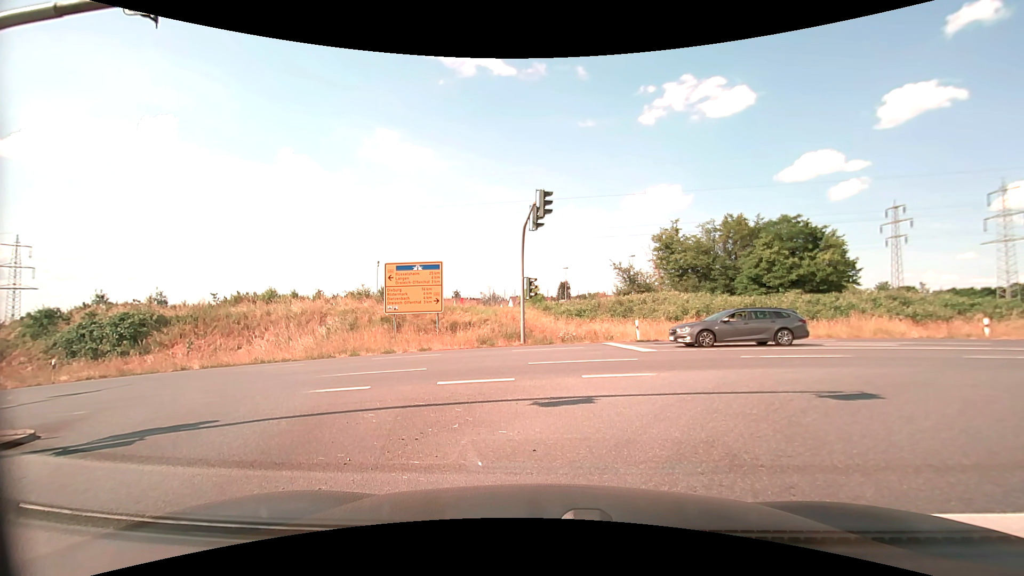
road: secondary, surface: asphalt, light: Day
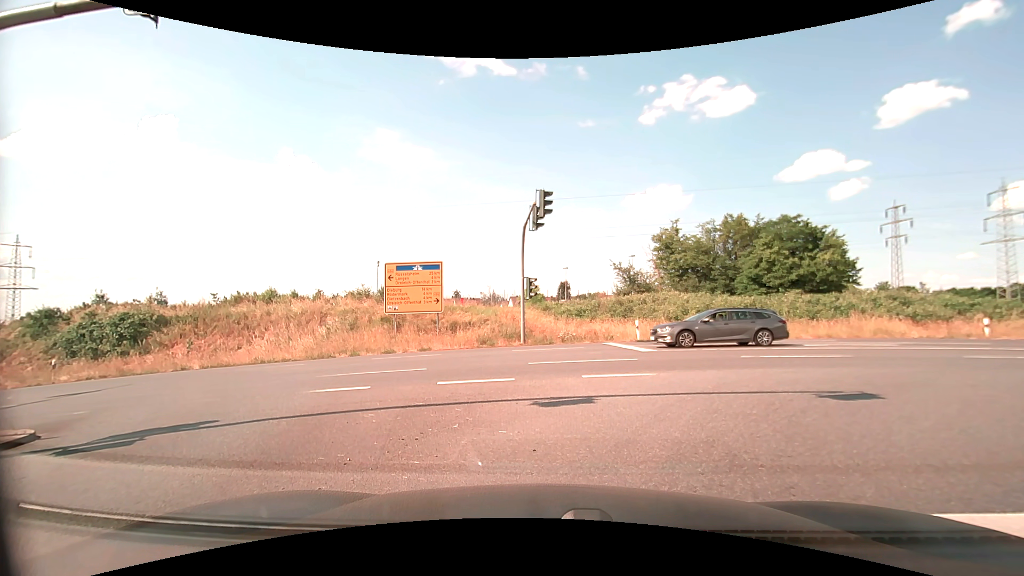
(0.0, 0.0) m; 0°
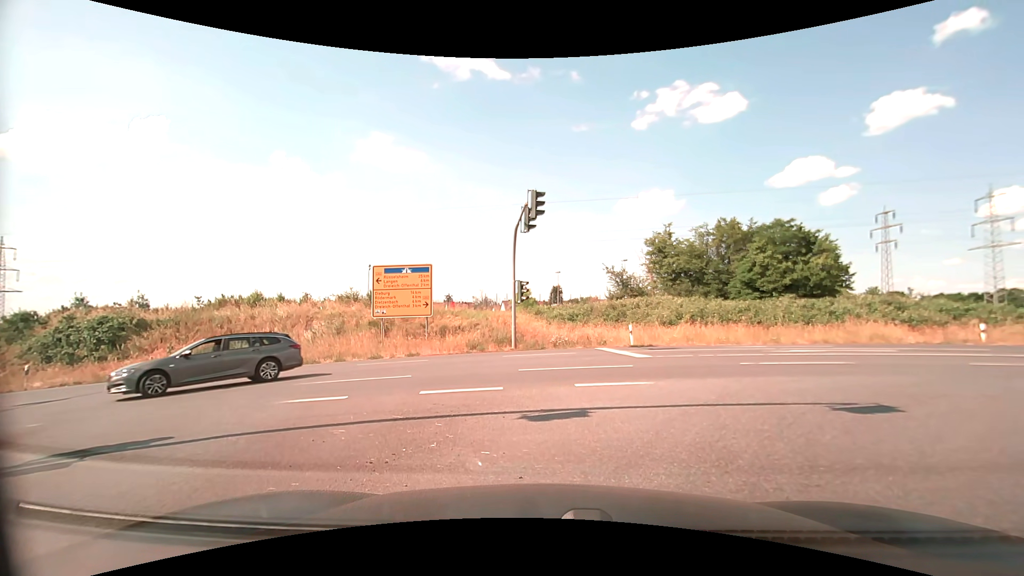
(0.0, +0.7) m; 0°
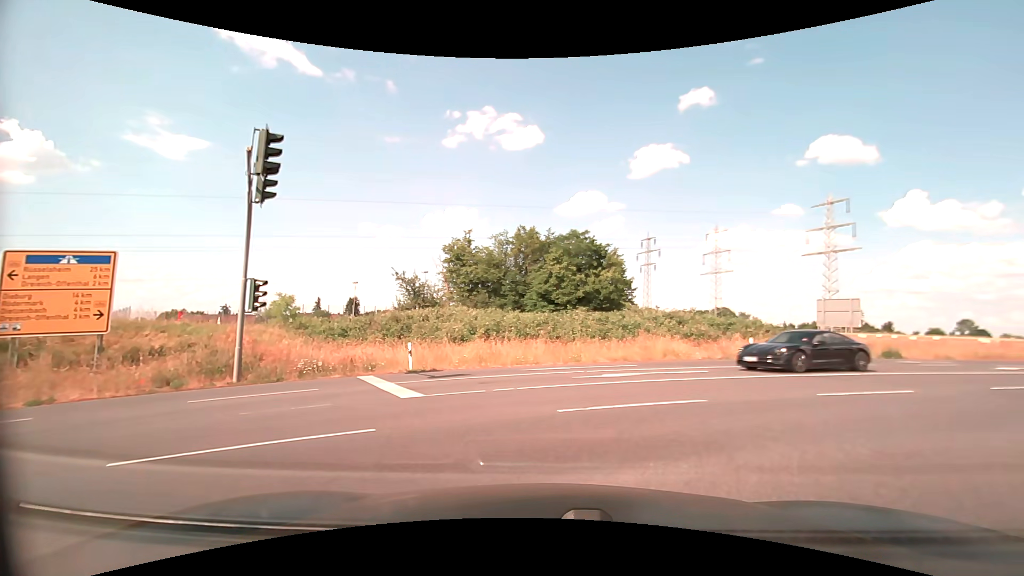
(+1.2, +6.8) m; +22°
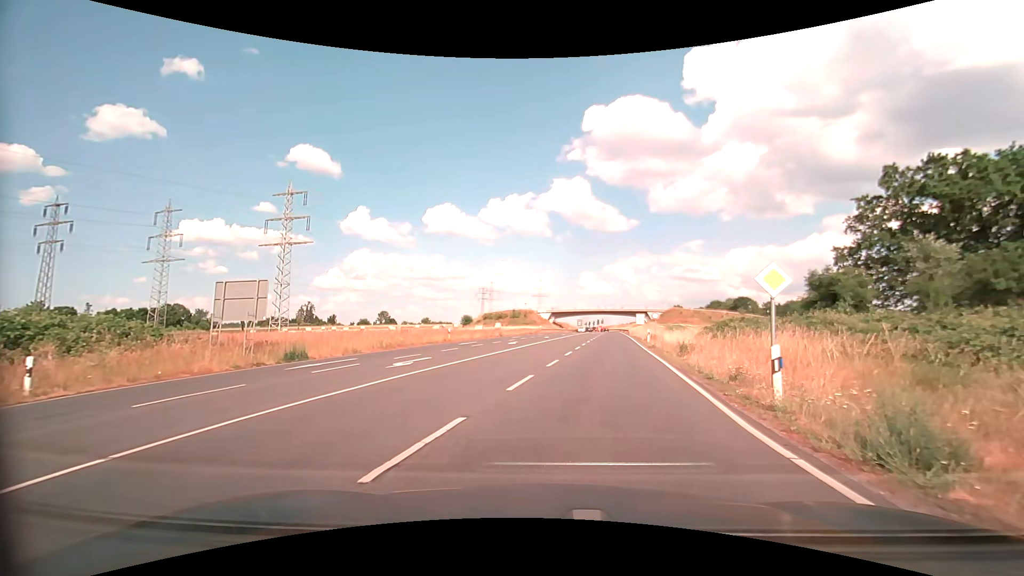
(+7.0, +11.0) m; +57°
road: primary
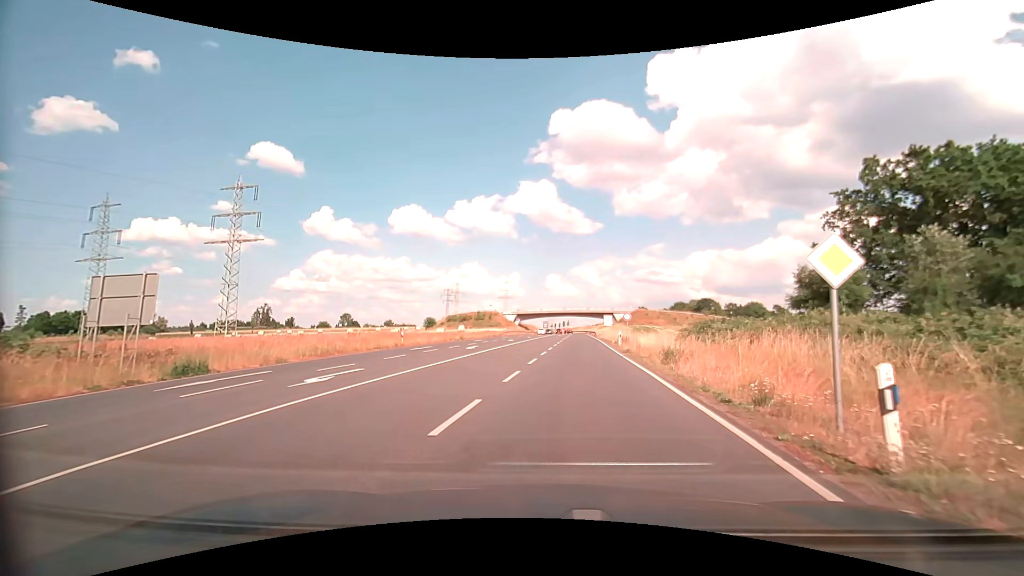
(+0.2, +4.0) m; +4°
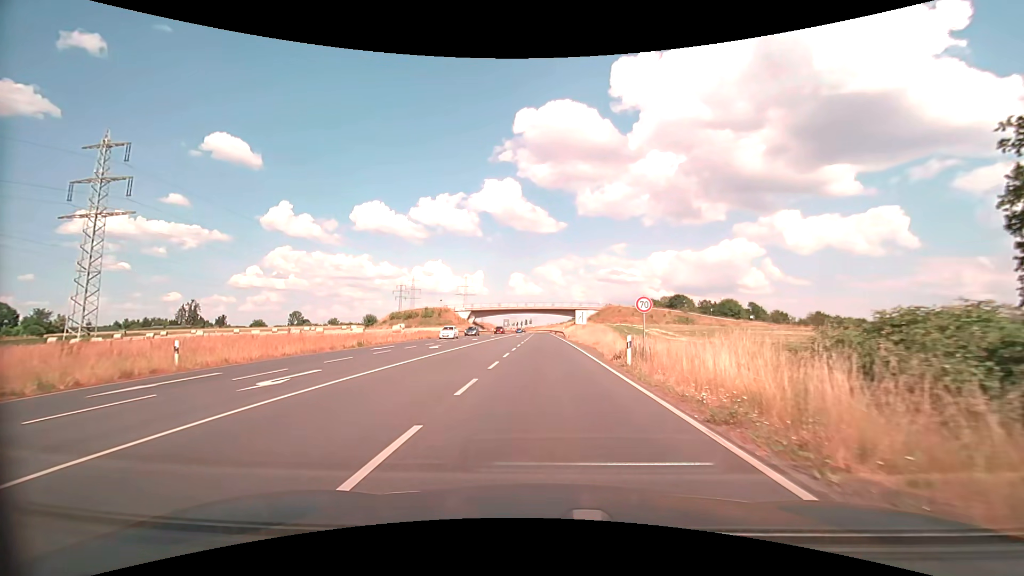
(+1.5, +20.8) m; +5°
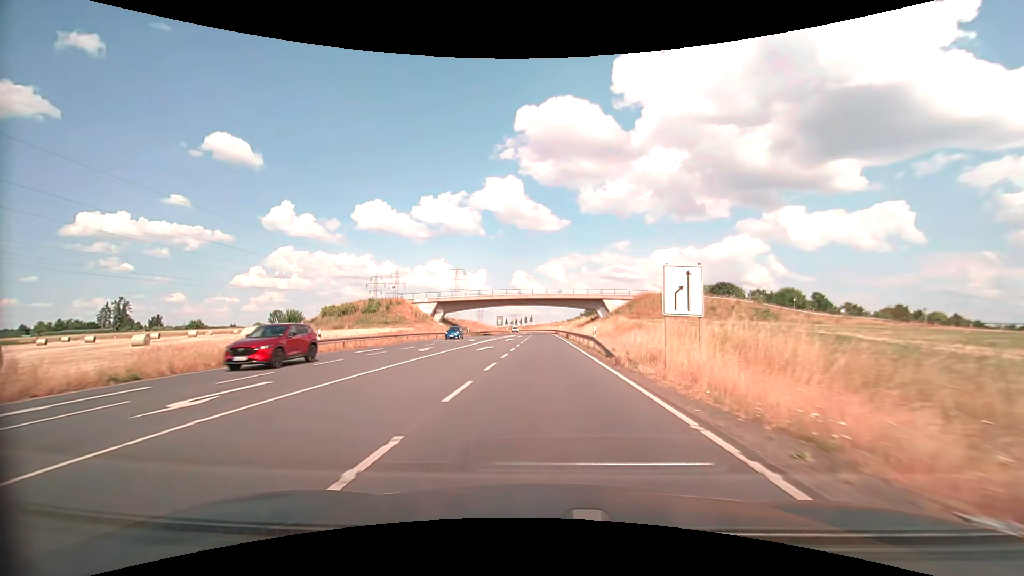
(+0.1, +43.7) m; 0°
(0, +10) (0, +20) (0, +30) (0, +40) (0, +50) (0, +60) (0, +70) (0, +80) (0, +90) (-1, +100) m
